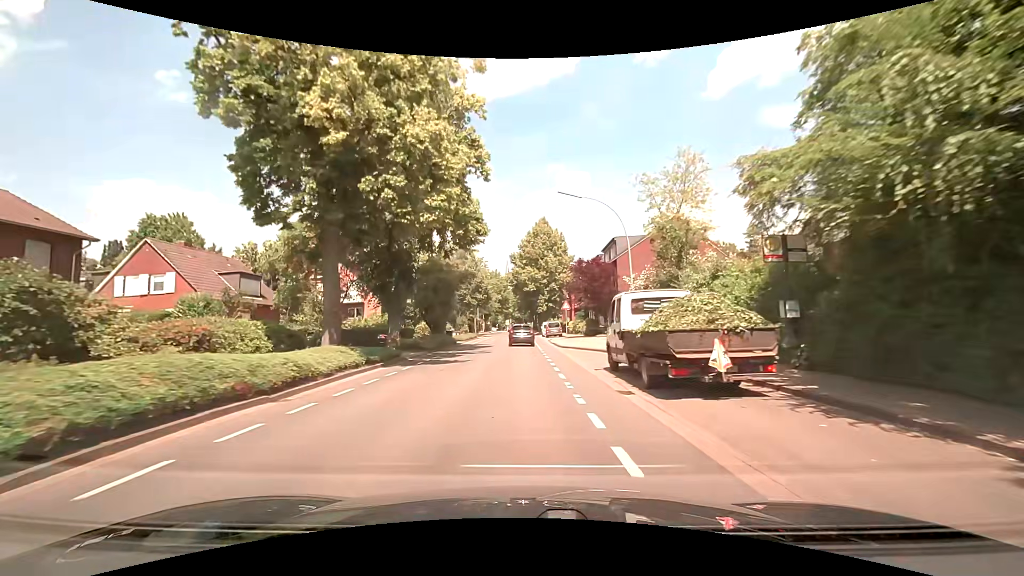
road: secondary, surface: asphalt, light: Day
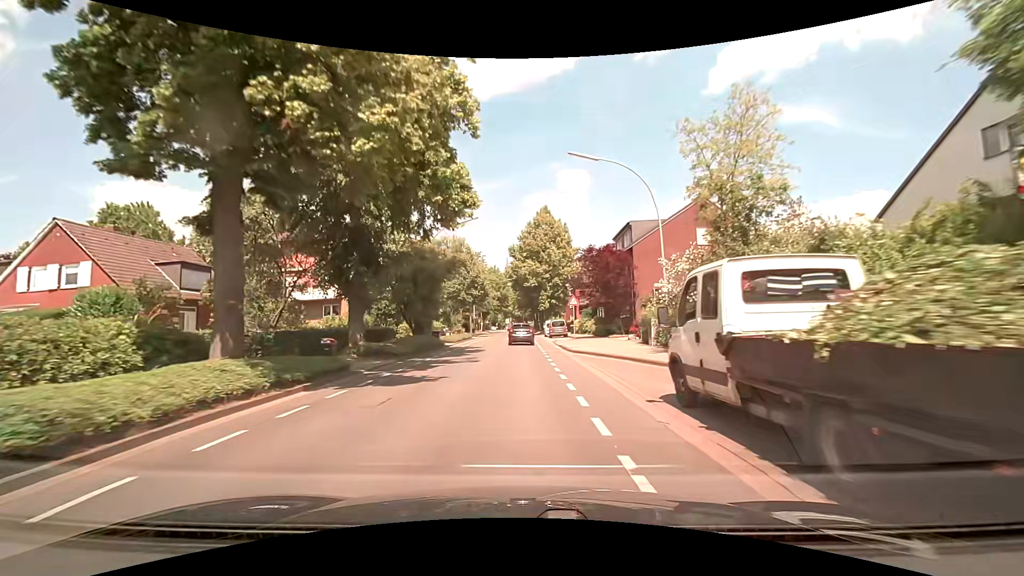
(0.0, +6.6) m; 0°
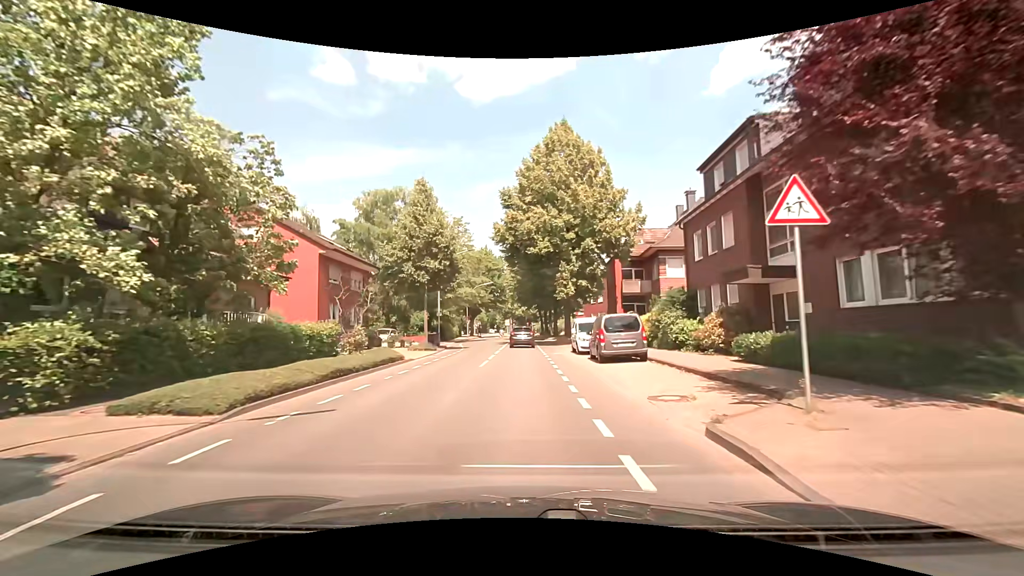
(+0.1, +31.6) m; -1°
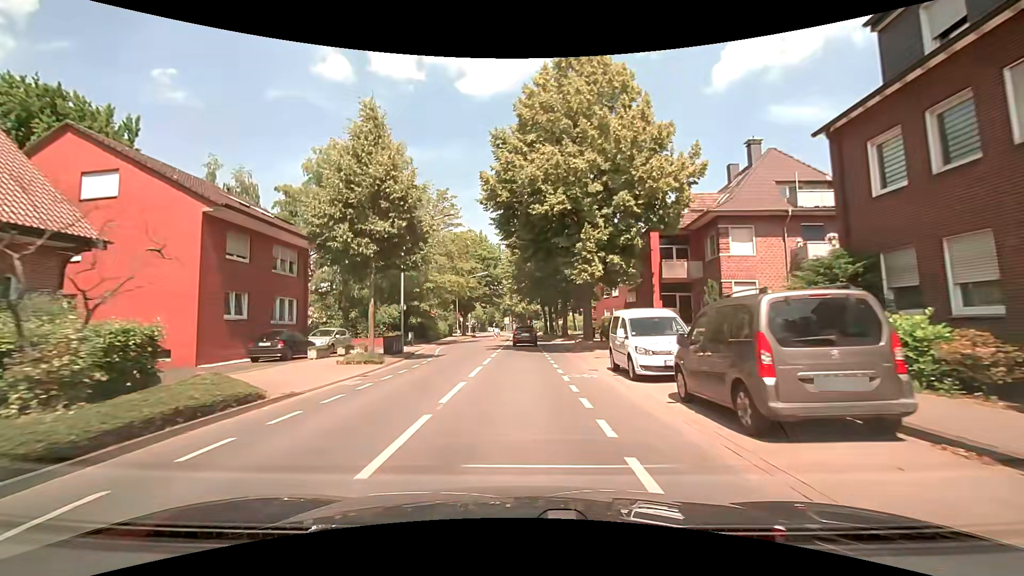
(+0.1, +12.5) m; +1°
